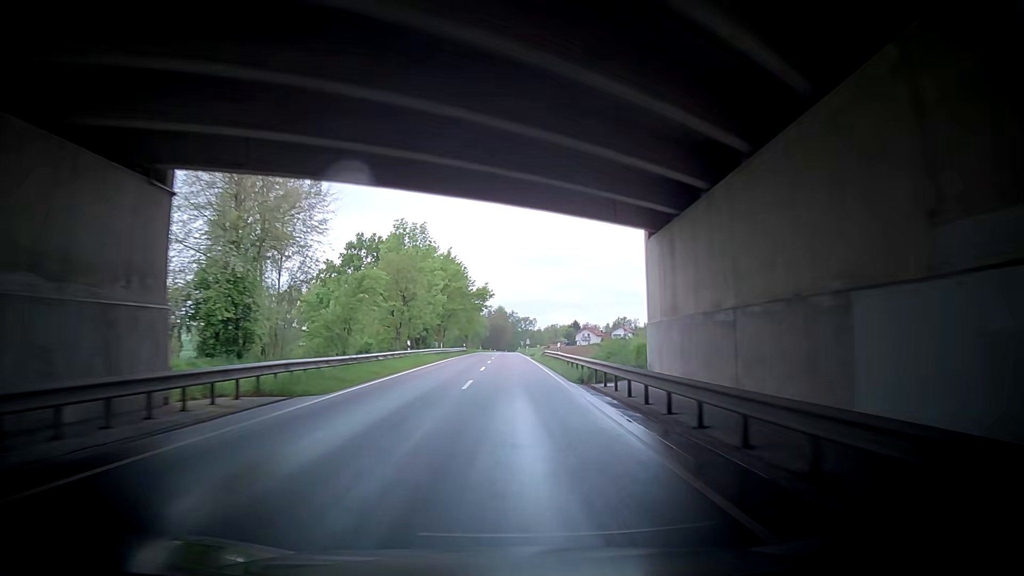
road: secondary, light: Day
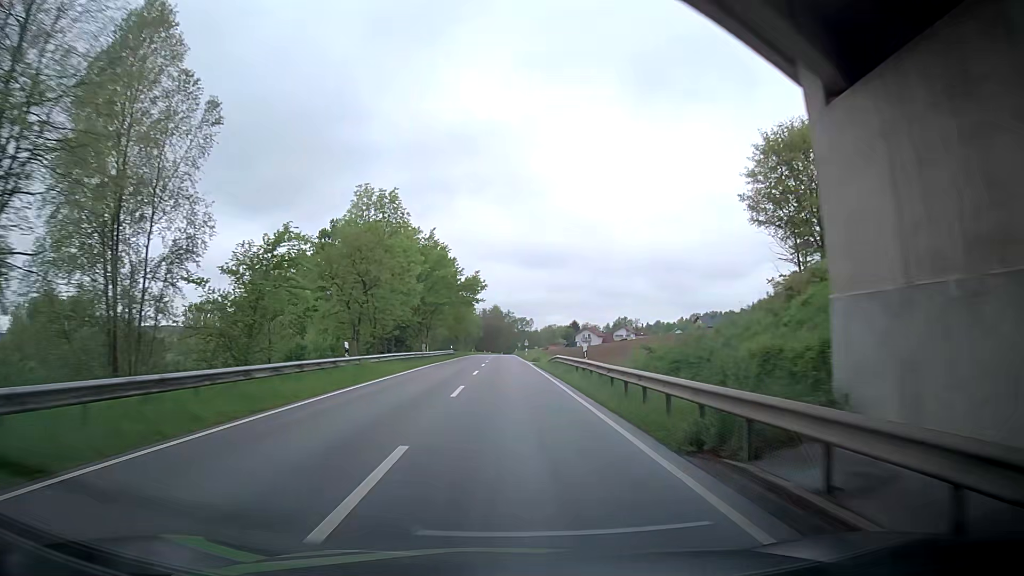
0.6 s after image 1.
(+0.1, +14.5) m; 0°
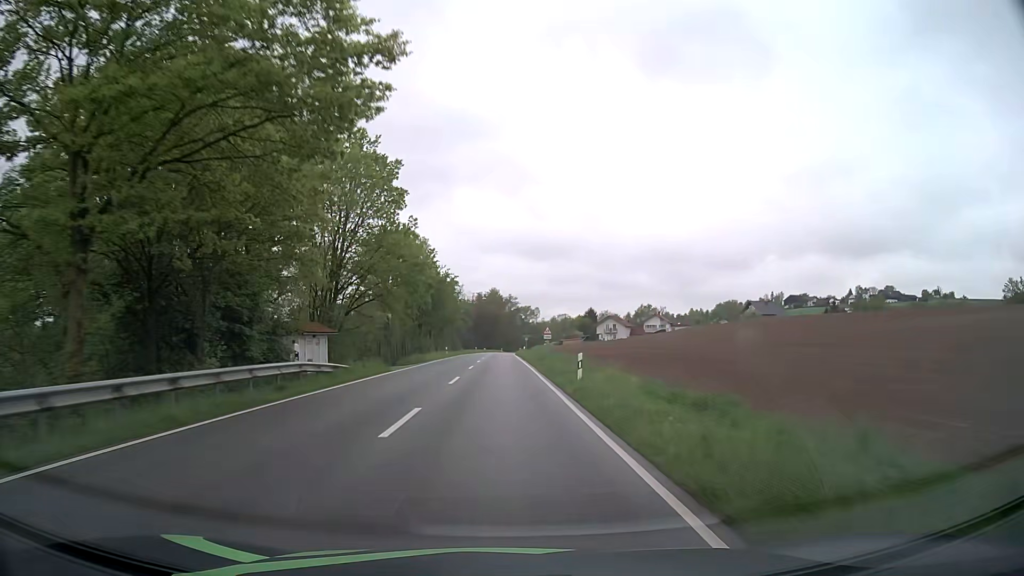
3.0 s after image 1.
(-1.2, +55.2) m; -1°
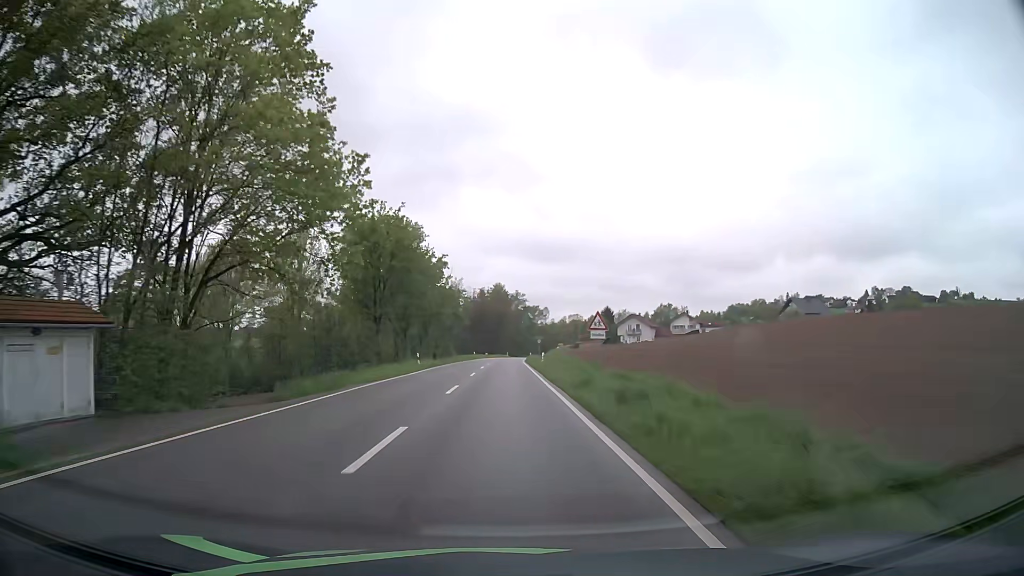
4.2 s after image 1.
(-0.2, +26.3) m; -1°
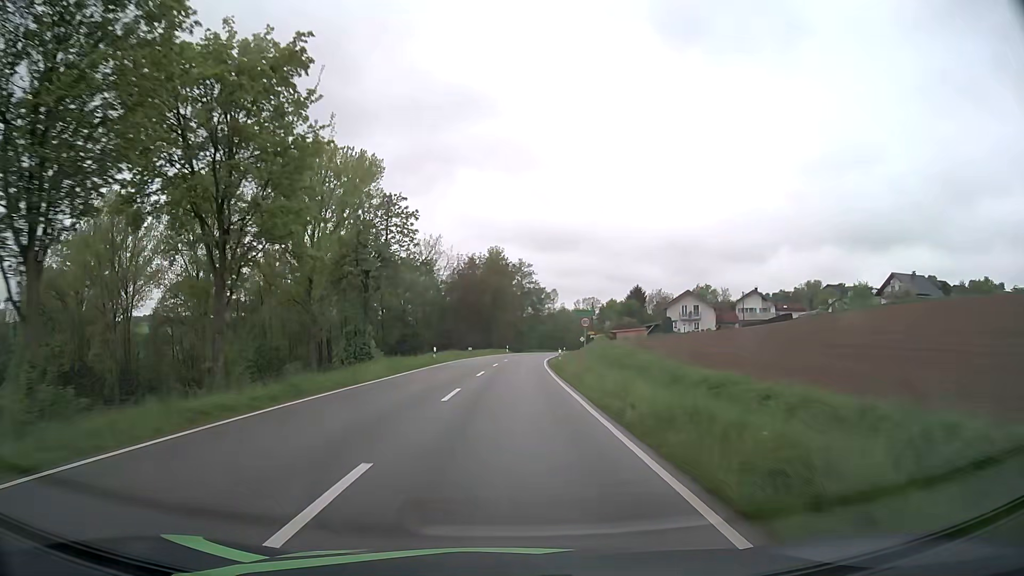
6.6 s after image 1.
(0.0, +51.7) m; 0°
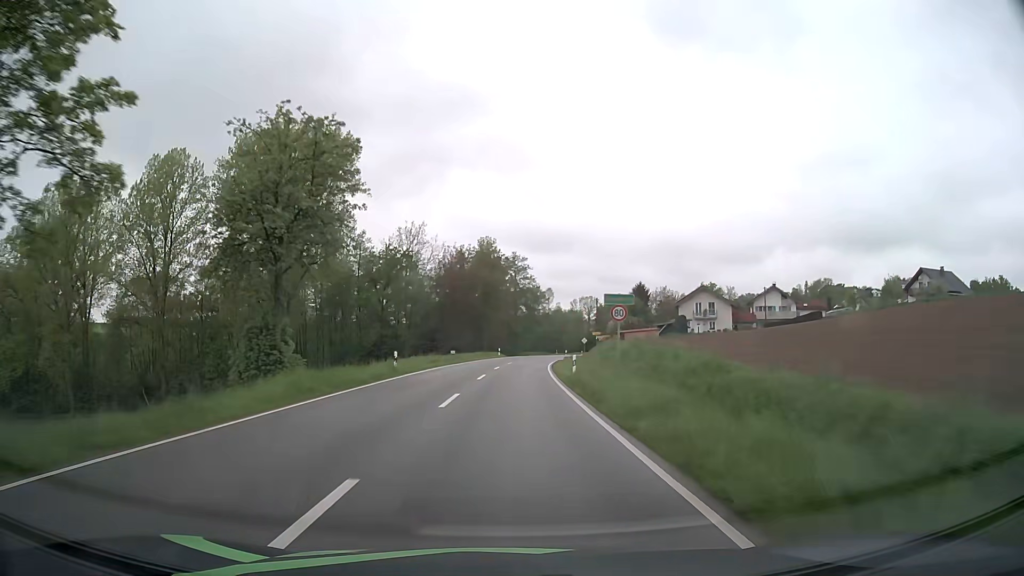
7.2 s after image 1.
(0.0, +12.8) m; 0°
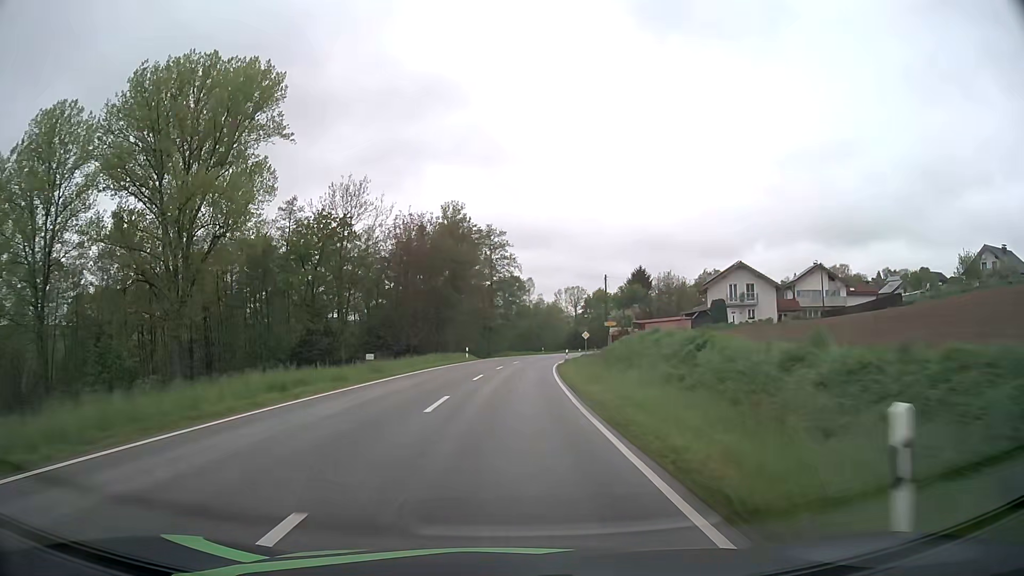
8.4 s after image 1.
(+0.4, +25.5) m; +2°
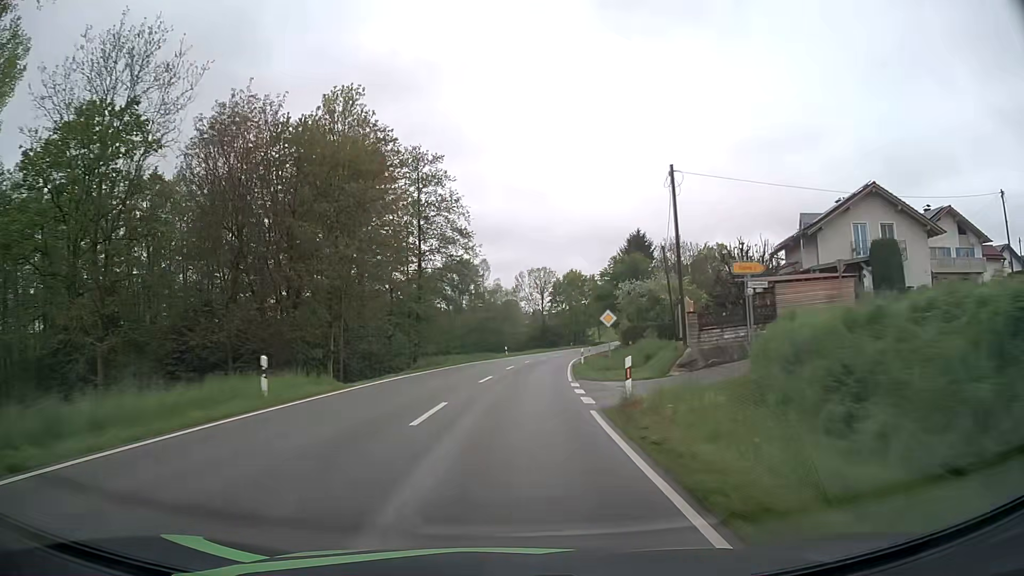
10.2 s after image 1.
(+1.2, +38.0) m; +4°
(0, +10) (0, +20) (+1, +30) (+2, +40) (+3, +50) (+4, +60) (+6, +70) (+8, +80) (+10, +89) (+12, +99) m
